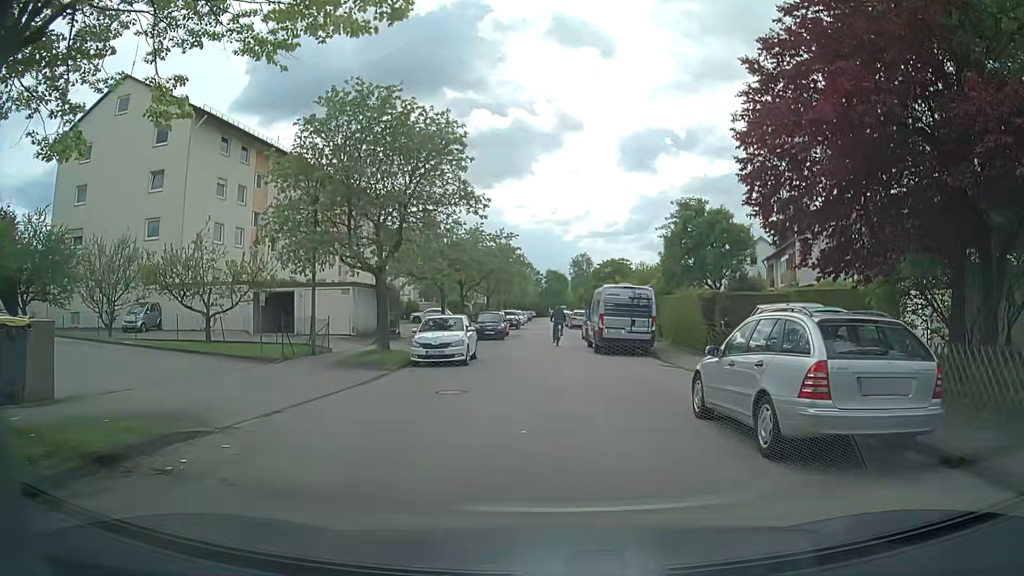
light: Day
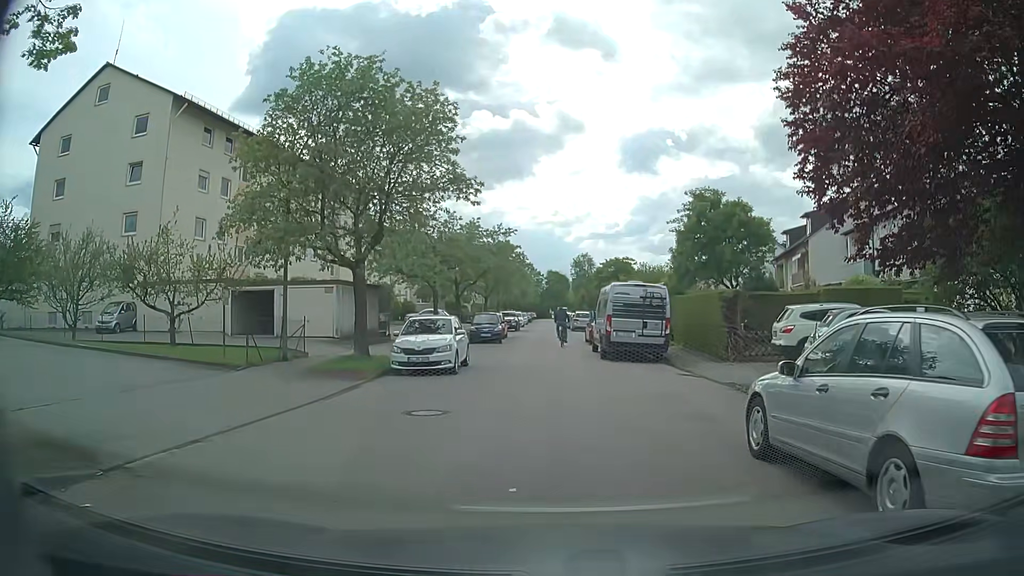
(0.0, +2.6) m; +1°
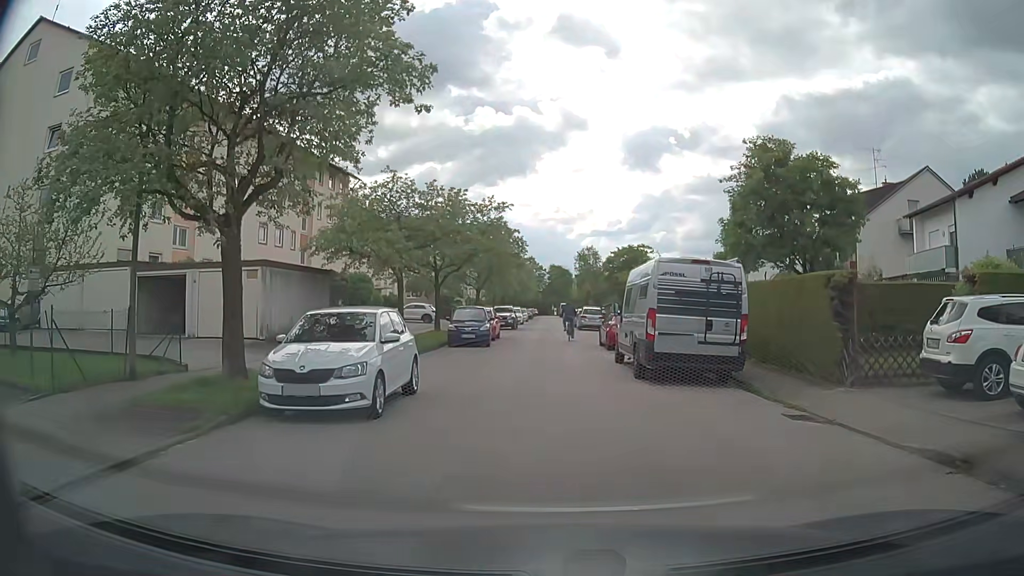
(-0.1, +8.2) m; 0°
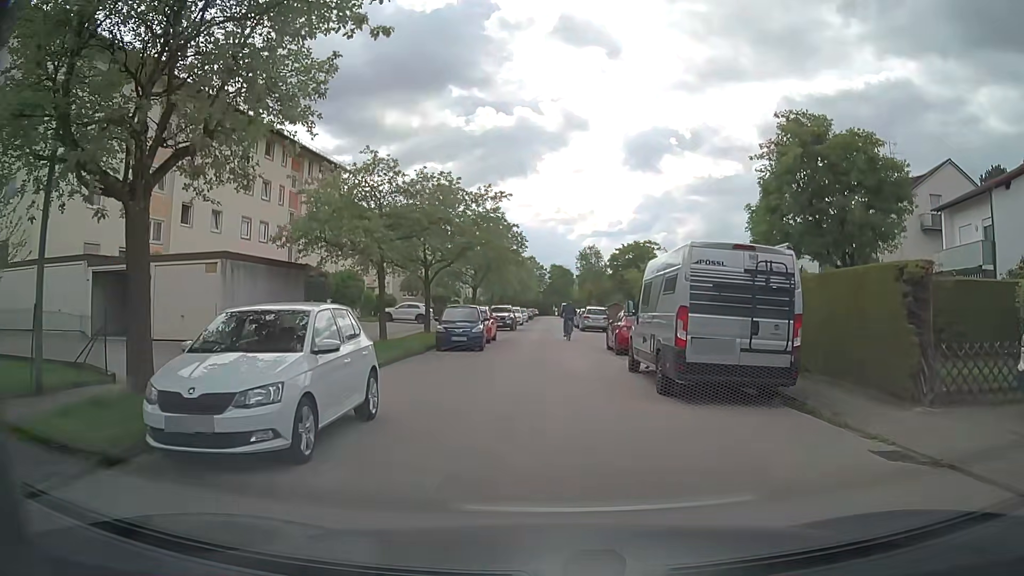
(0.0, +2.9) m; 0°
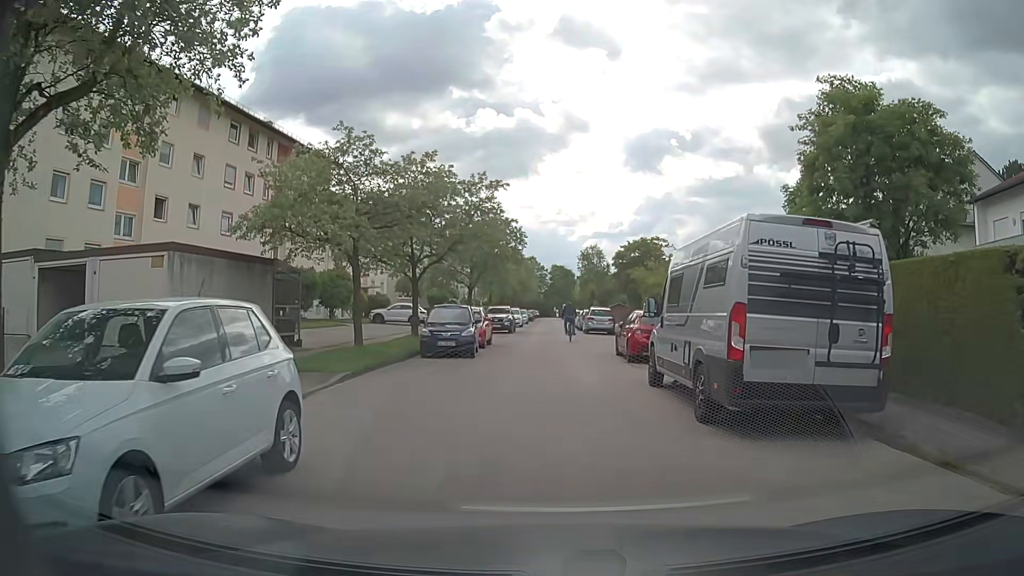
(-0.1, +3.0) m; -2°
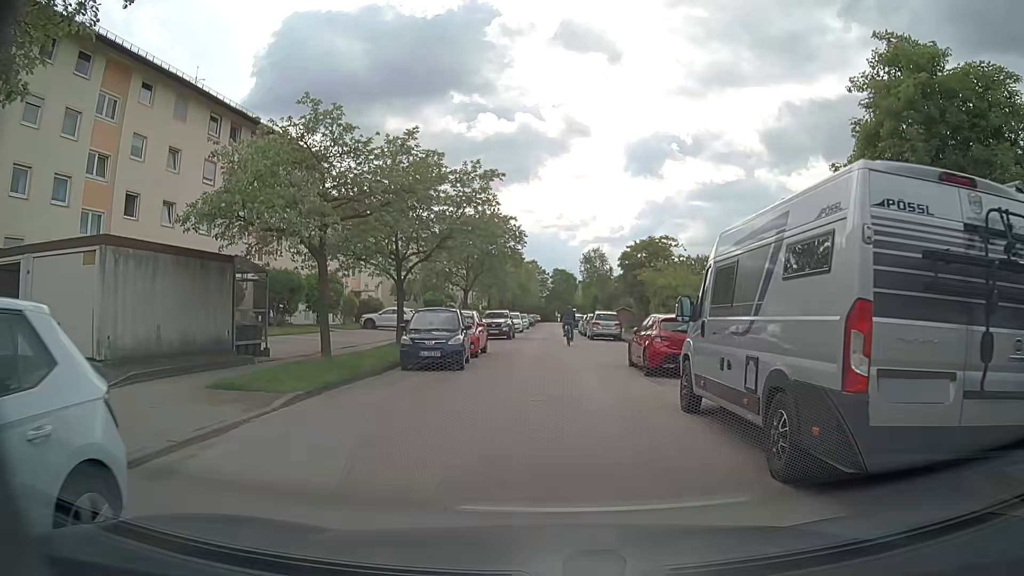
(0.0, +2.9) m; 0°
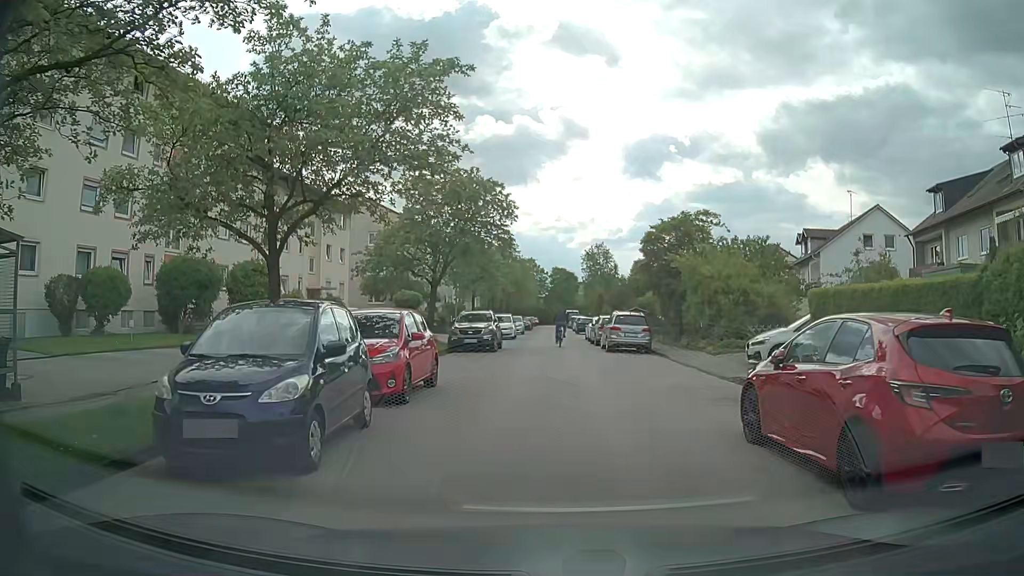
(0.0, +10.8) m; 0°
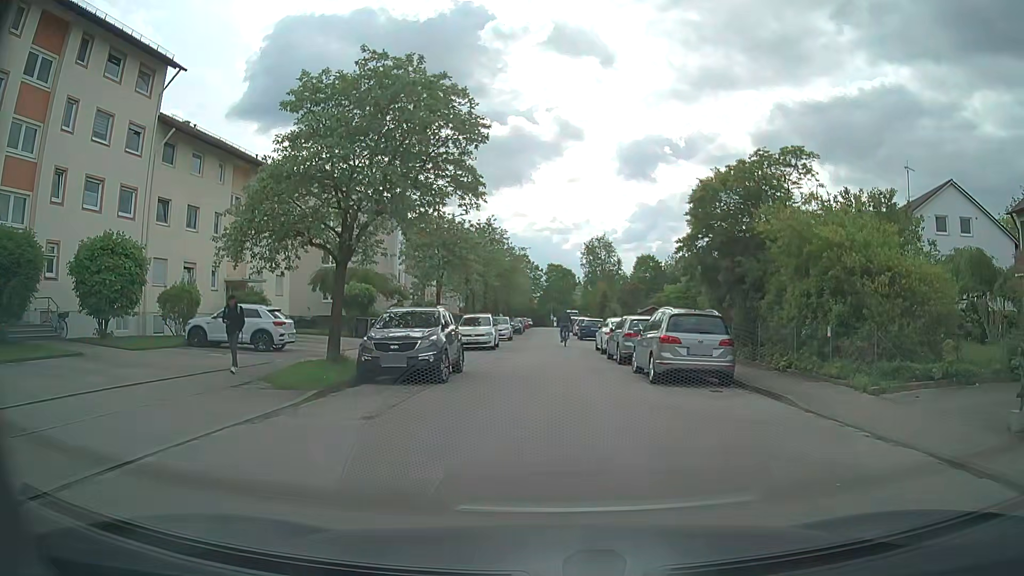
(+0.2, +12.4) m; +1°
